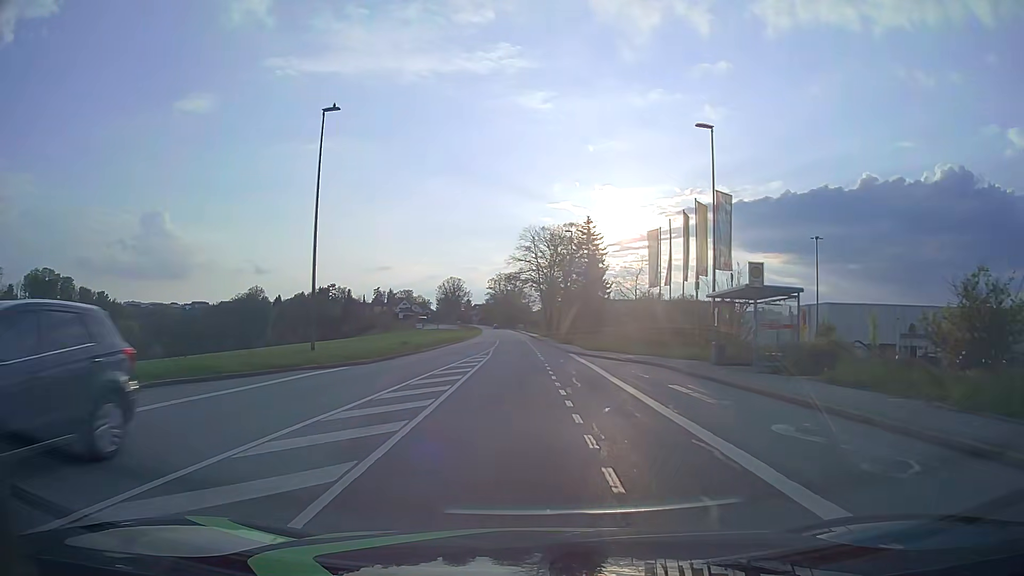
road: tertiary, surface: asphalt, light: Day
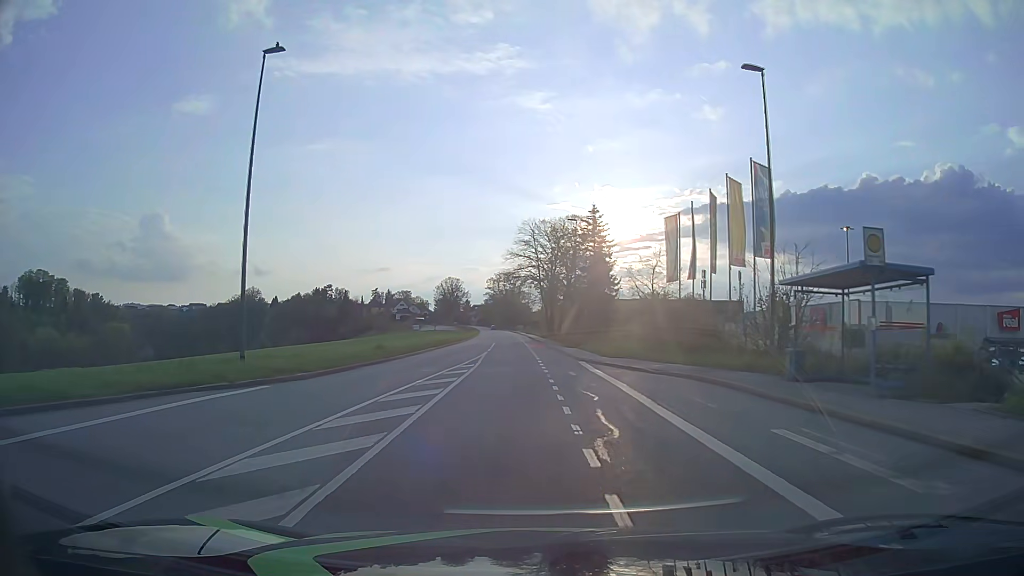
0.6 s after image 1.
(+0.1, +6.9) m; 0°
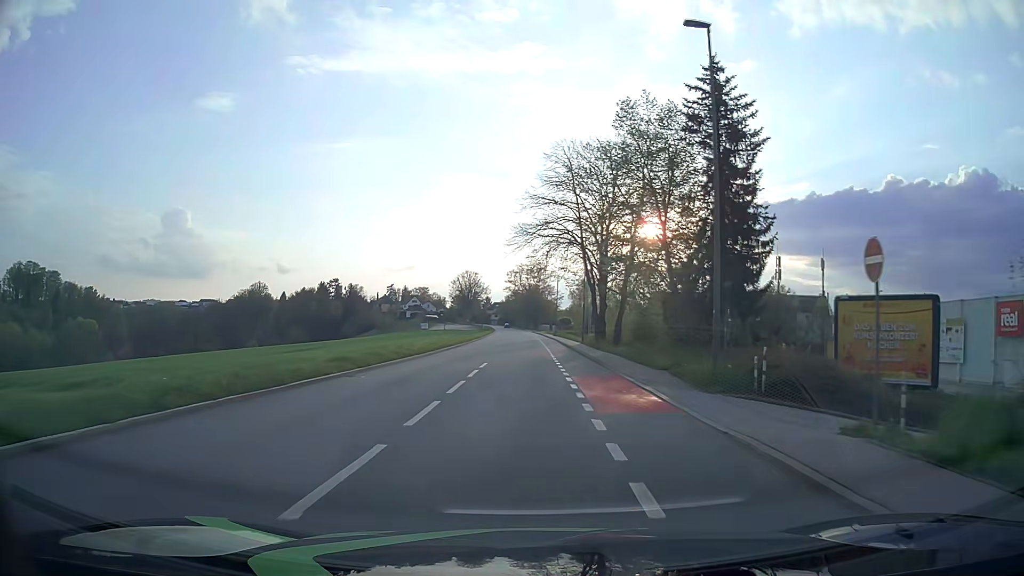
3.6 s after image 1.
(-0.7, +36.0) m; -2°
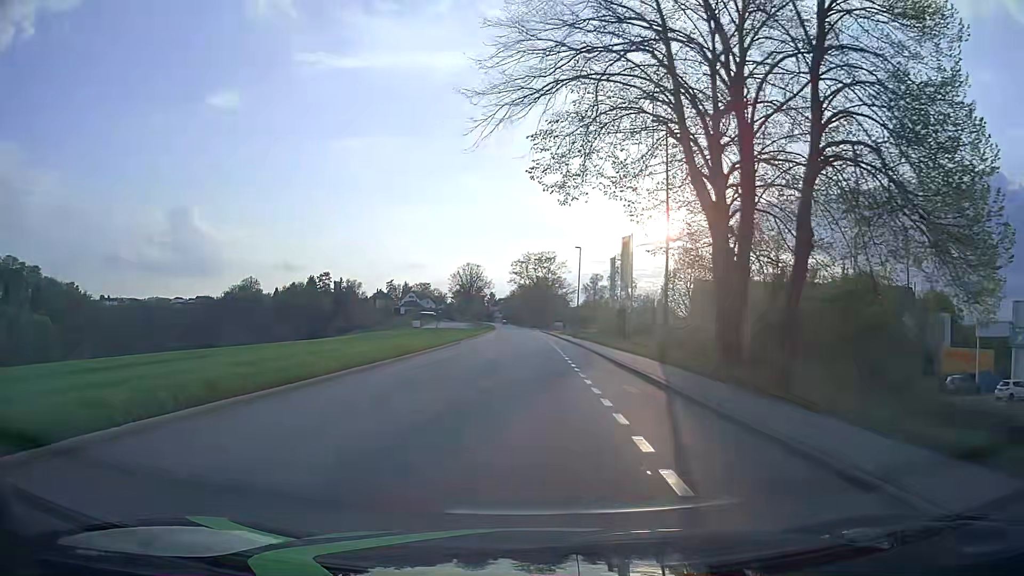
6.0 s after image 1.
(-0.1, +29.8) m; -1°
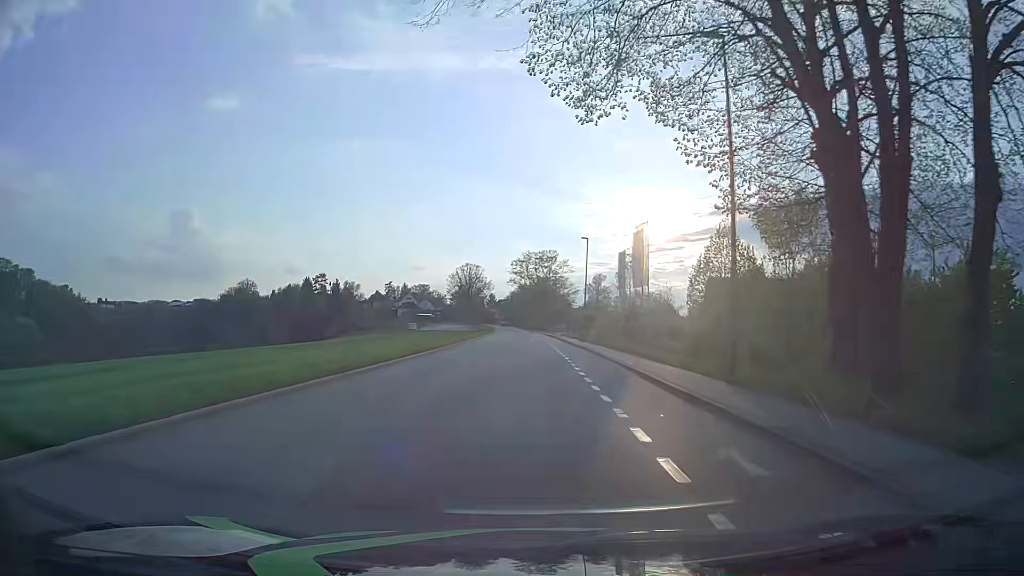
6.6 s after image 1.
(0.0, +7.5) m; +1°
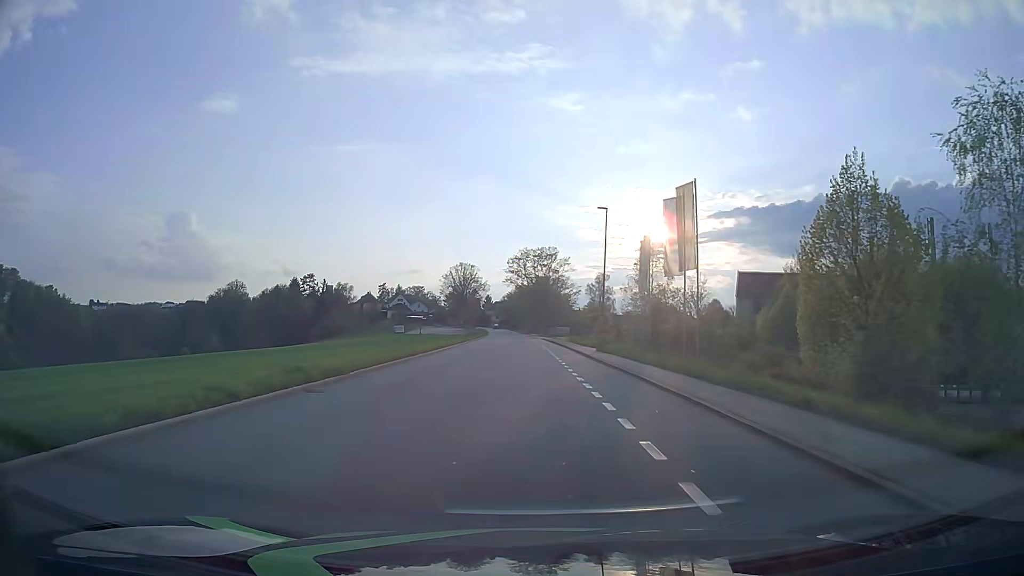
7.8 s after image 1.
(-0.1, +15.1) m; 0°
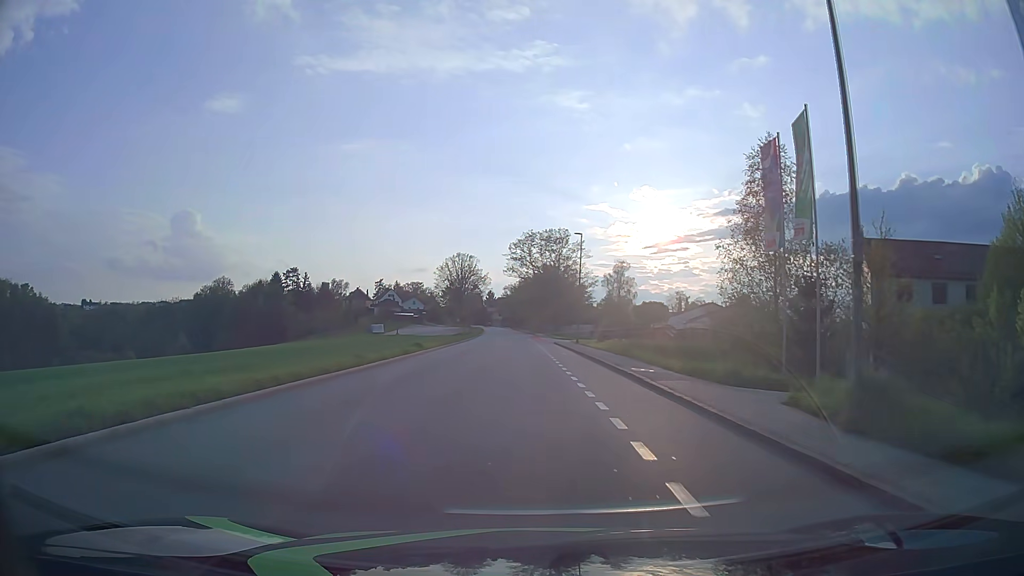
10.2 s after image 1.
(-0.2, +30.2) m; -1°
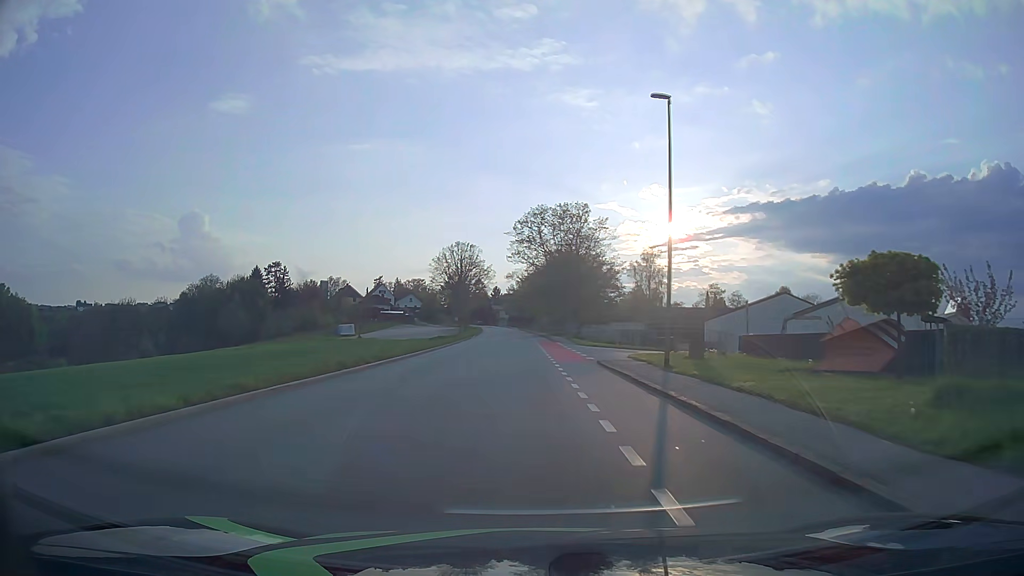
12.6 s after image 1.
(-0.3, +30.4) m; -1°
(0, +10) (0, +20) (0, +30) (-1, +40) (-1, +50) (-1, +60) (-2, +70) (-2, +80) (-2, +90) (-3, +100) m
